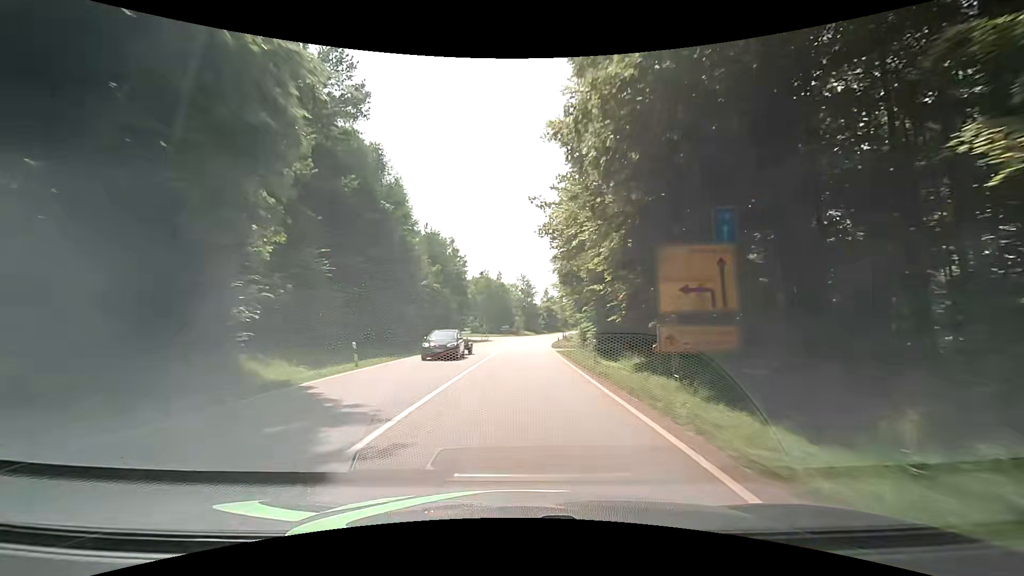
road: secondary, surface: asphalt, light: Day
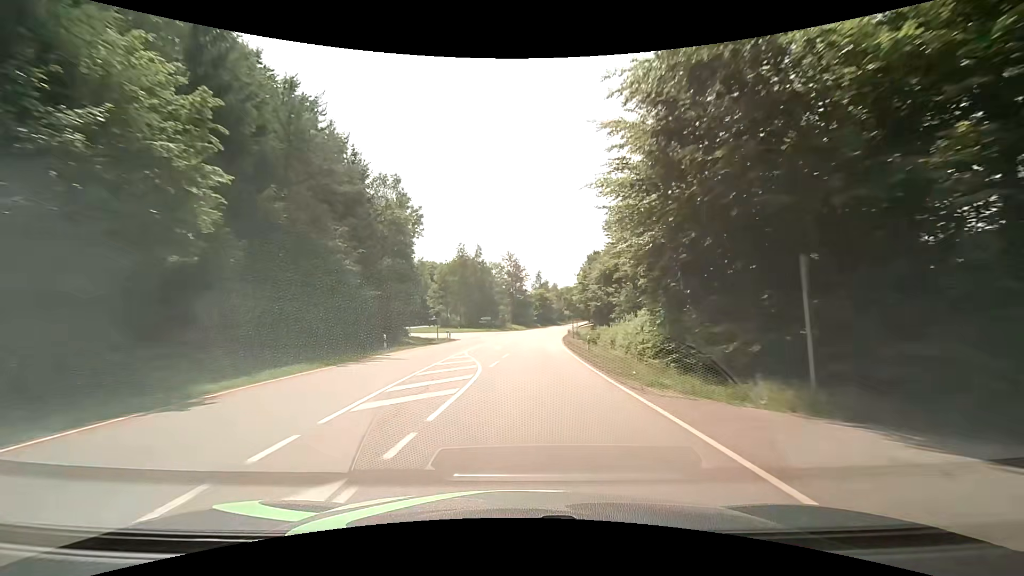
(+0.6, +36.3) m; +2°
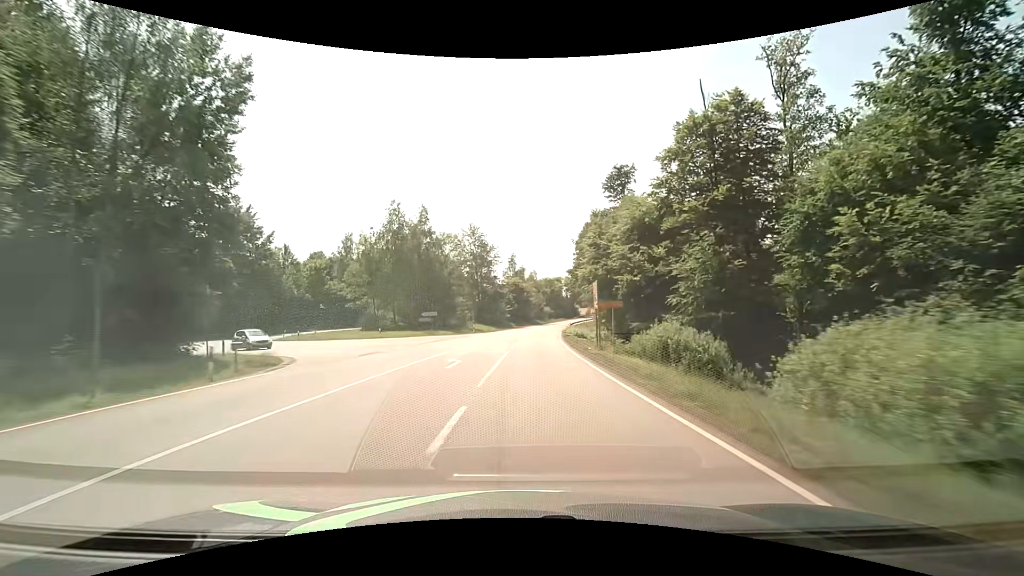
(+0.8, +36.7) m; +3°
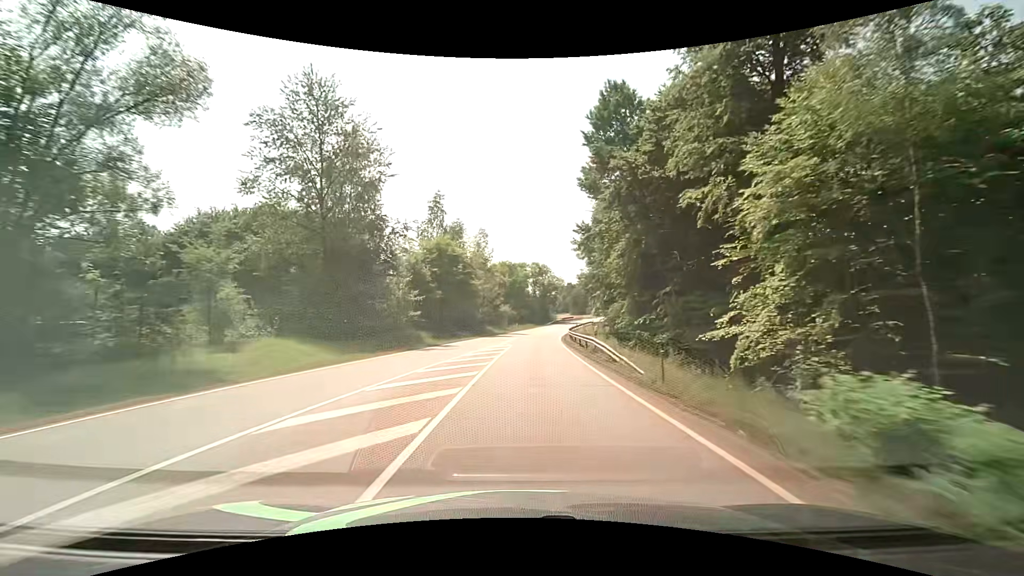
(+2.7, +61.5) m; +5°
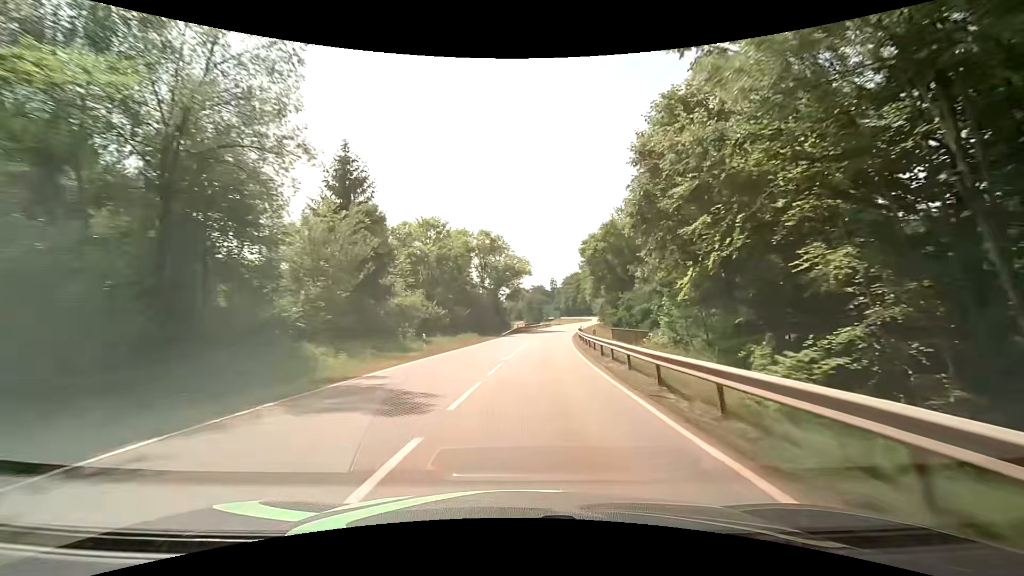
(+1.9, +48.8) m; +6°
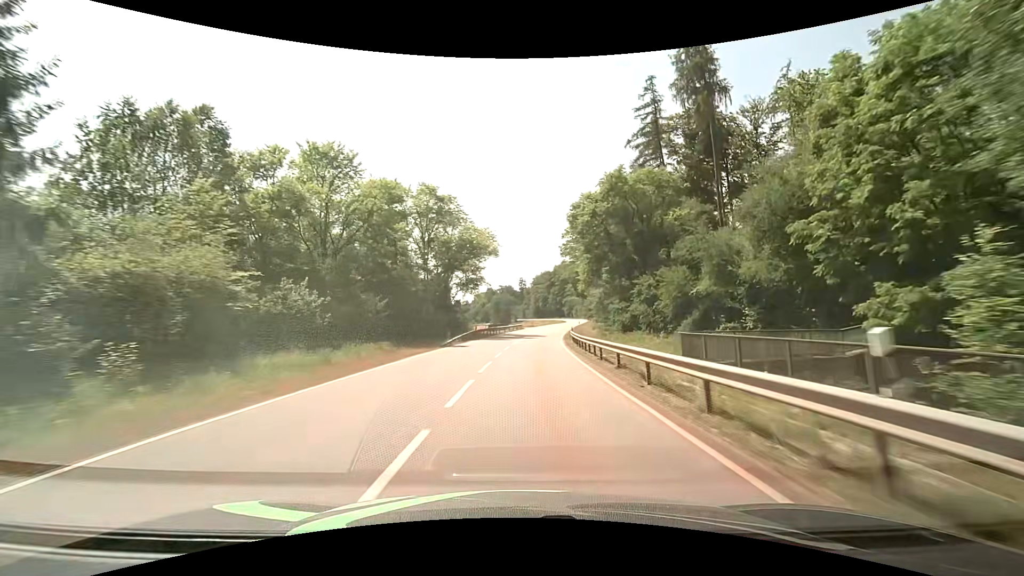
(+0.8, +23.8) m; +4°
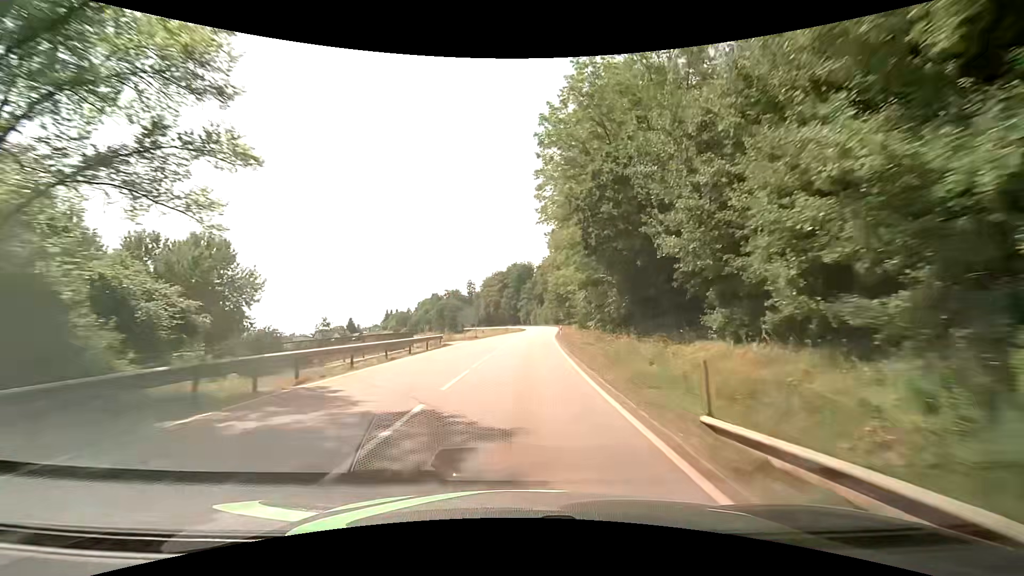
(+2.4, +45.8) m; +6°
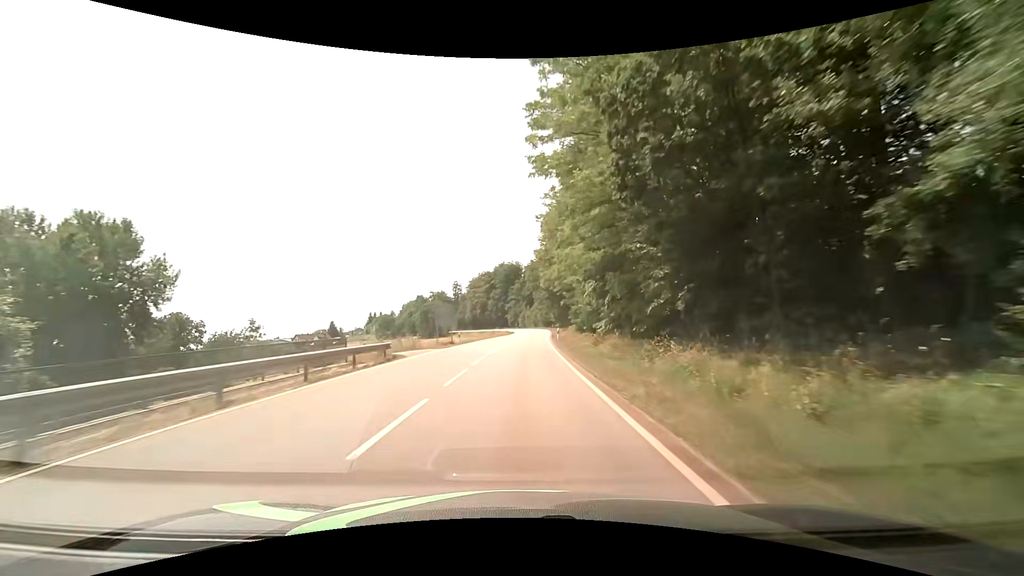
(+0.1, +11.0) m; +1°
(0, +10) (0, +20) (0, +30) (+1, +40) (+1, +50) (+2, +60) (+2, +70) (+3, +80) (+4, +90) (+4, +100) m
